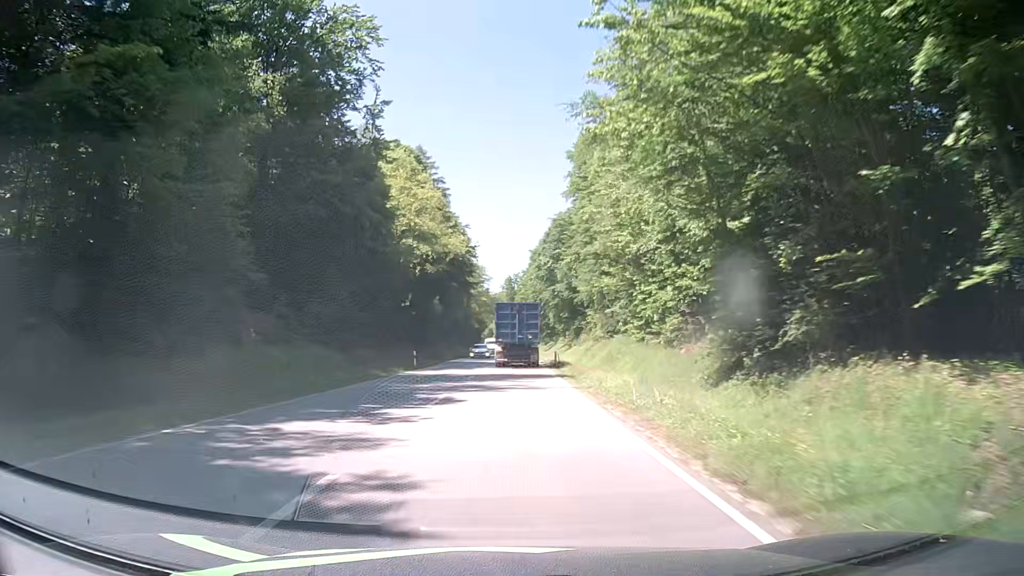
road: secondary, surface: asphalt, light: Day
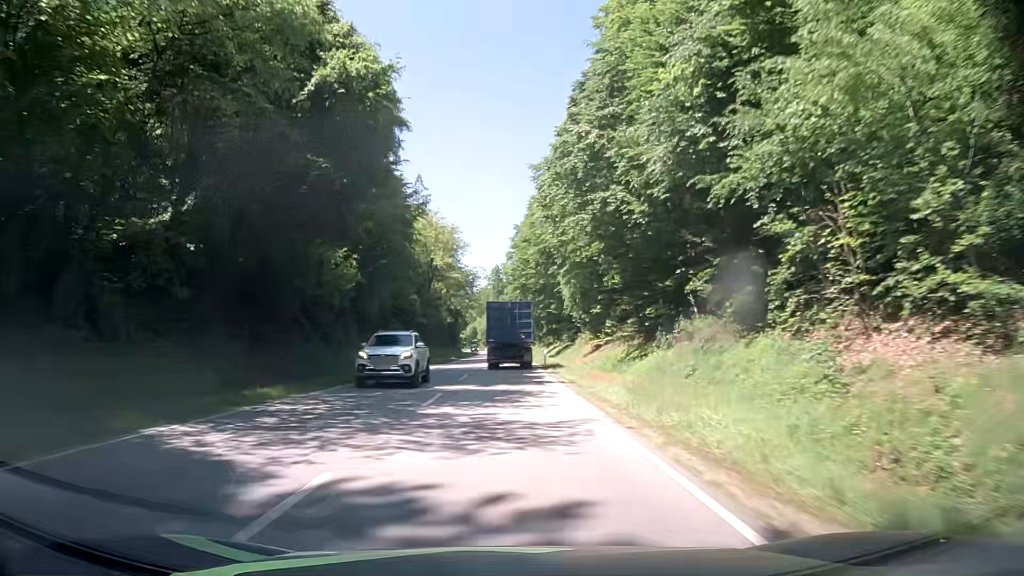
(+0.7, +47.8) m; +1°
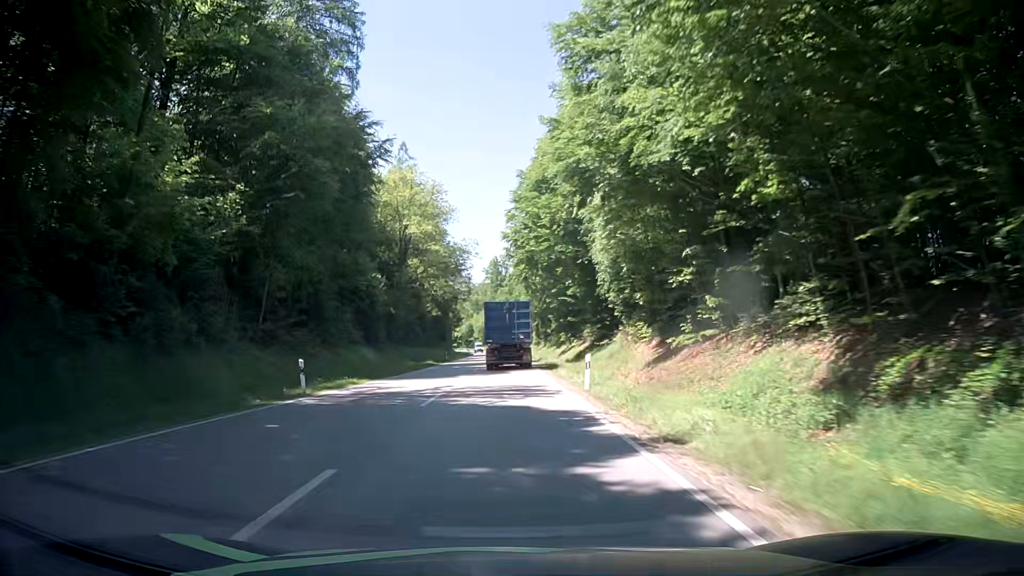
(+0.3, +23.7) m; +1°
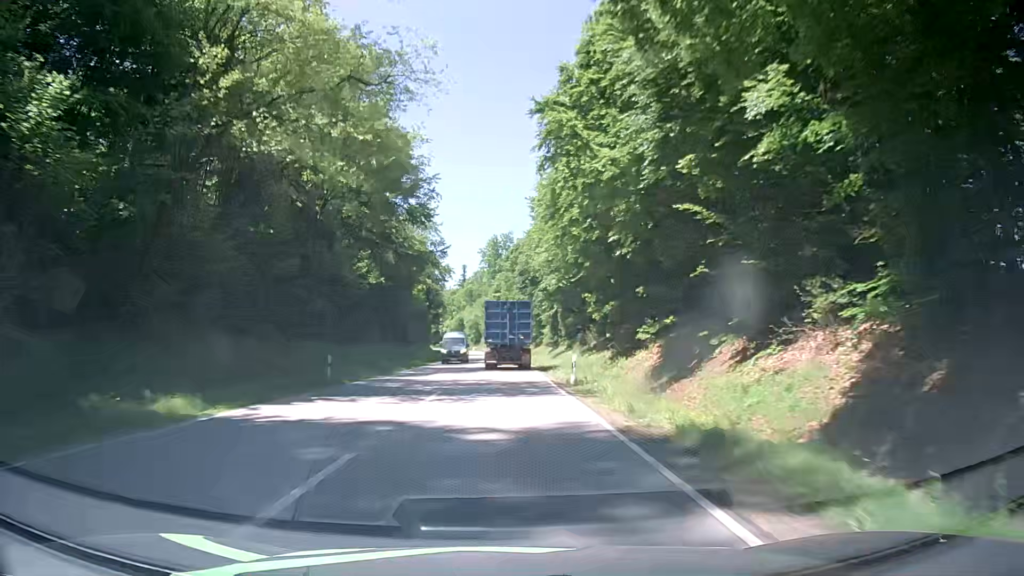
(-0.3, +47.0) m; 0°
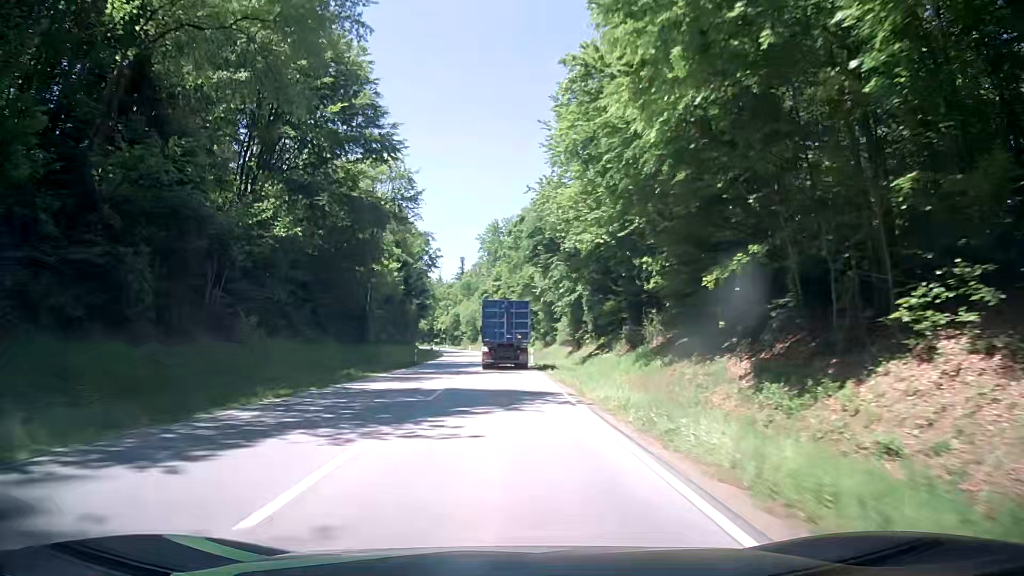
(0.0, +23.3) m; -1°
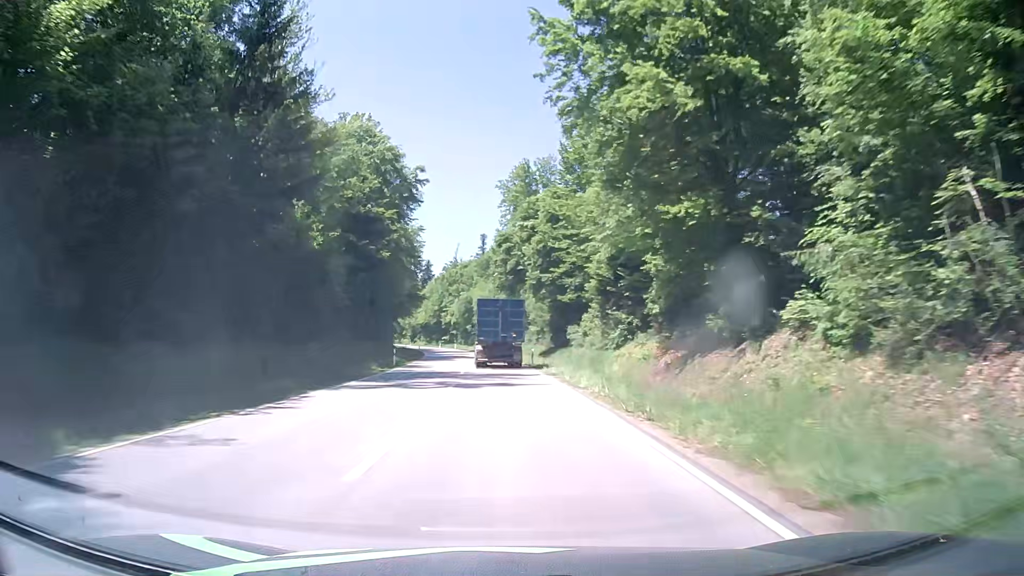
(-0.3, +58.0) m; -2°
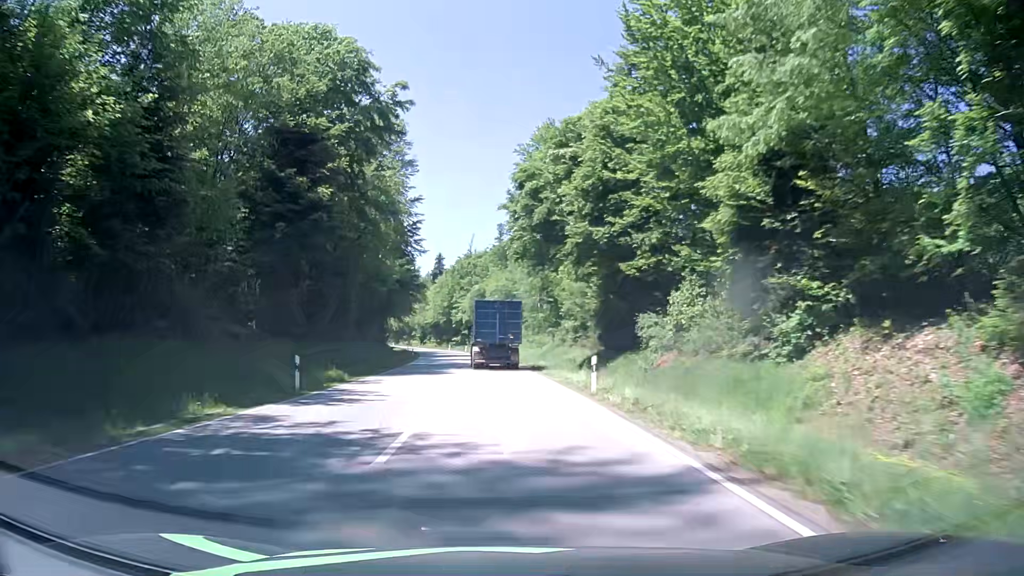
(0.0, +23.2) m; -1°
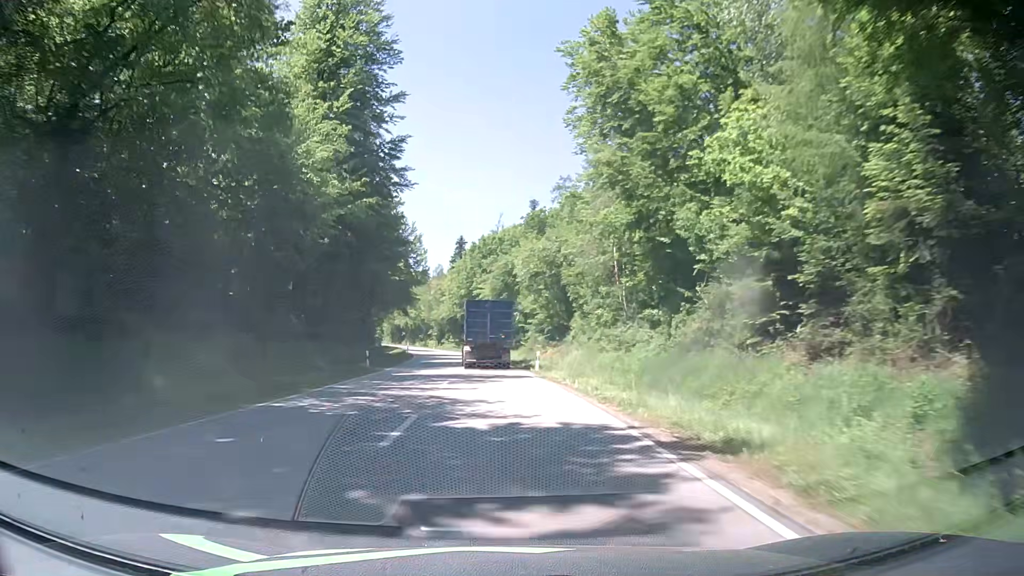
(-0.6, +34.8) m; -2°
(0, +10) (0, +20) (-1, +30) (-2, +40) (-3, +50) (-4, +60) (-5, +70) (-6, +80) (-8, +90) (-9, +99) m
